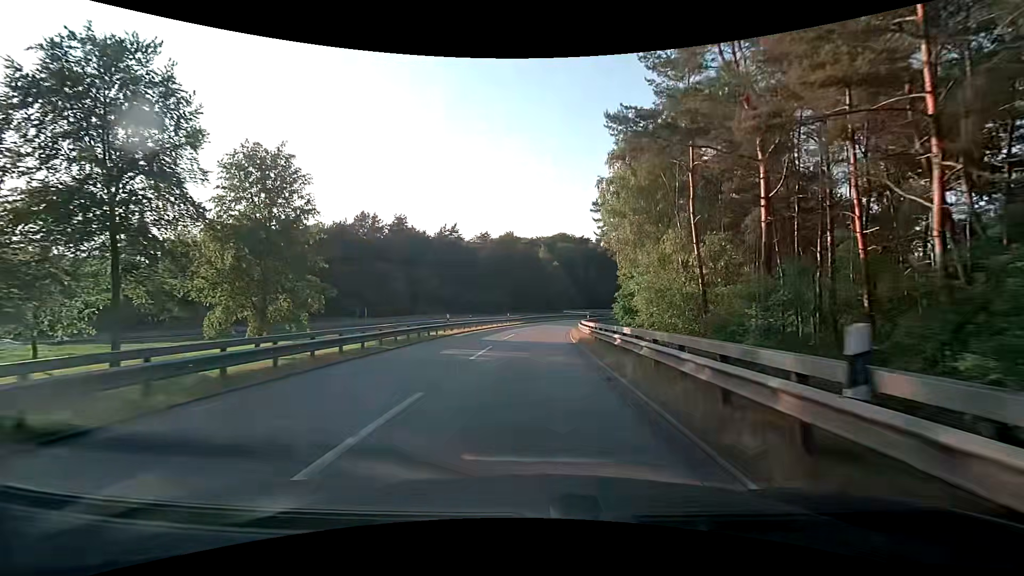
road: motorway_link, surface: asphalt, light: Day
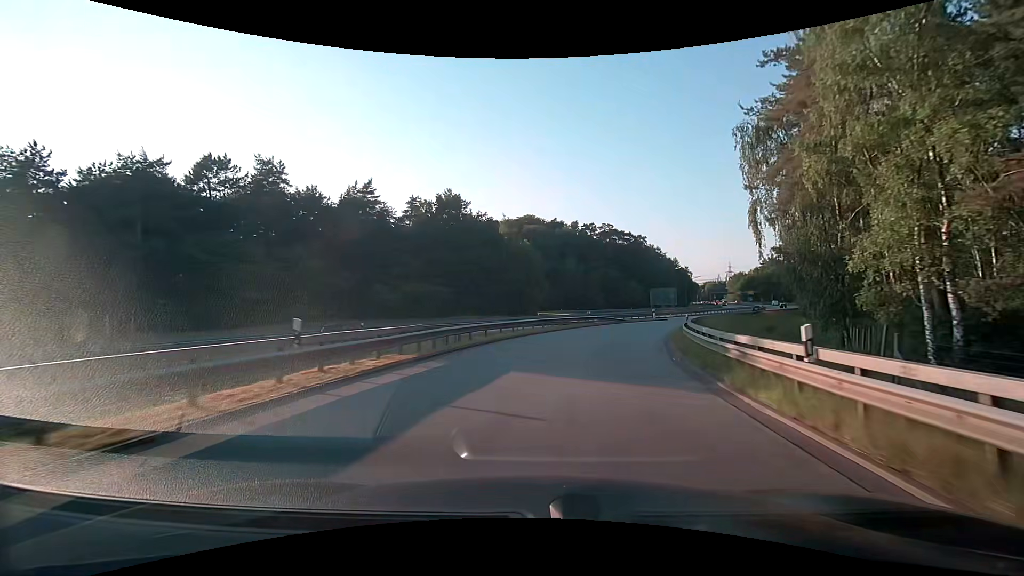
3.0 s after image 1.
(+0.8, +44.7) m; +3°
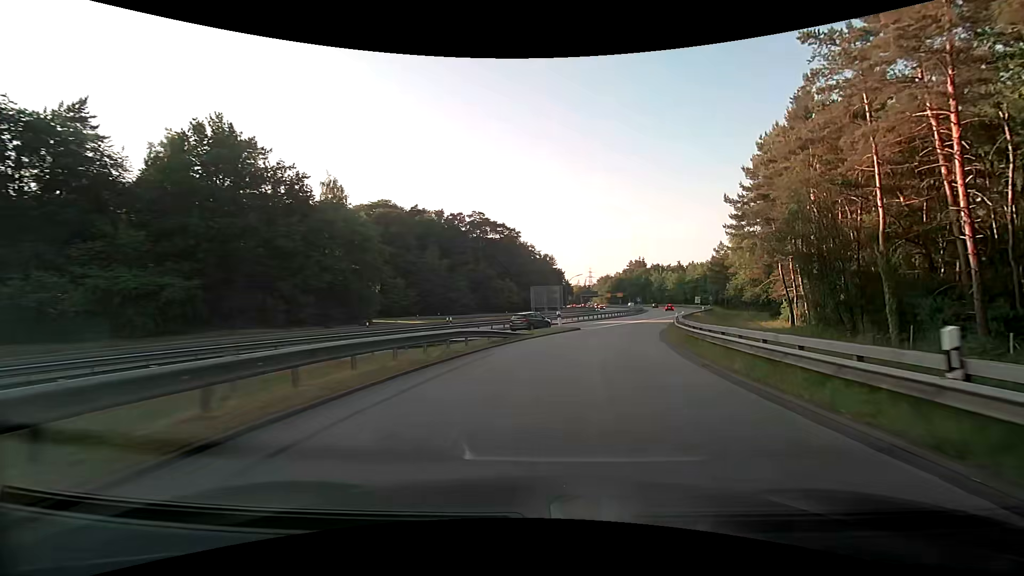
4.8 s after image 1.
(+3.5, +27.4) m; +15°
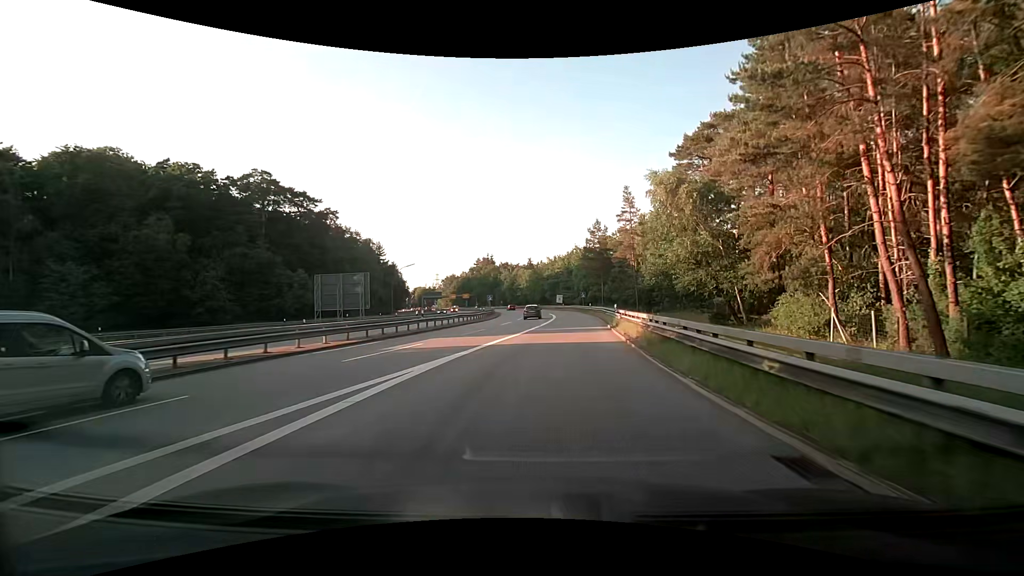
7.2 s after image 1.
(+5.7, +33.8) m; +17°
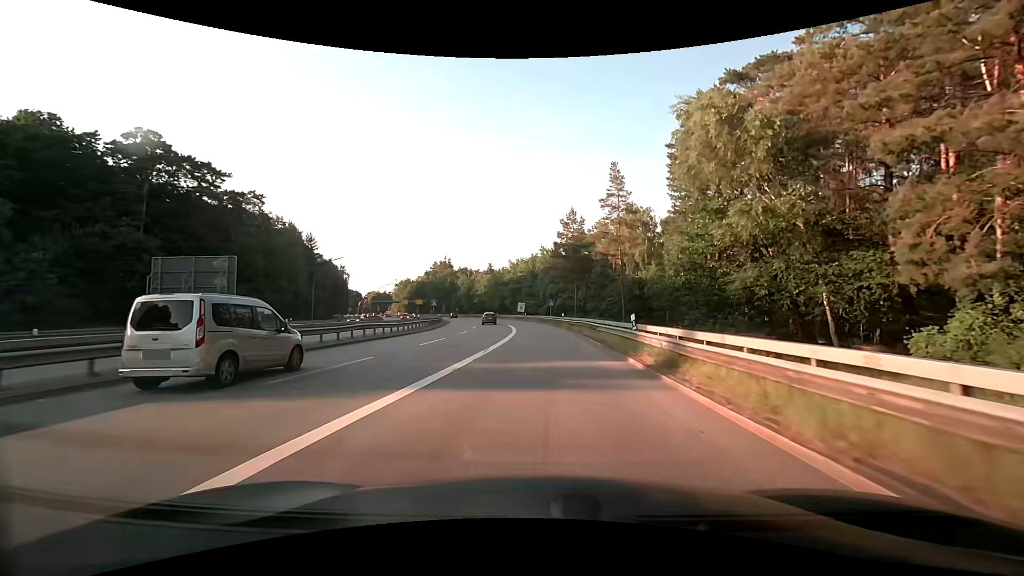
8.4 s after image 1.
(+0.5, +16.6) m; +4°
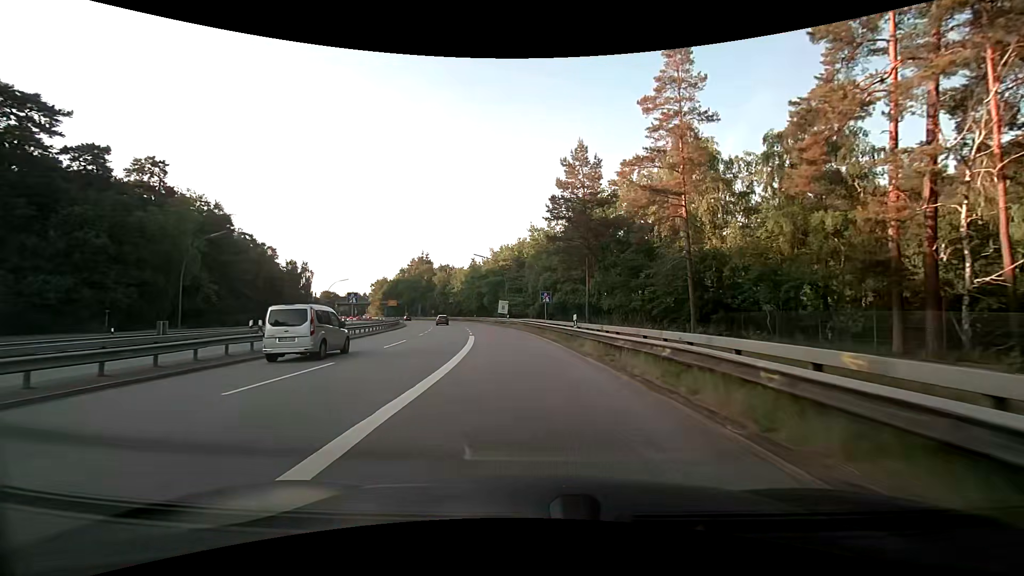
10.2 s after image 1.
(+0.7, +24.9) m; +1°
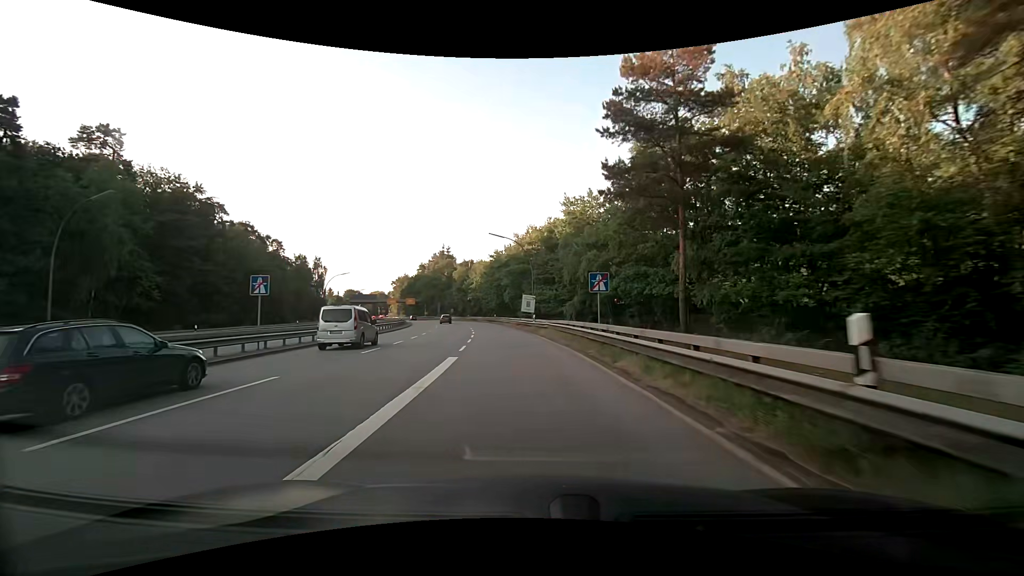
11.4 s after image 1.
(-0.5, +17.1) m; -4°
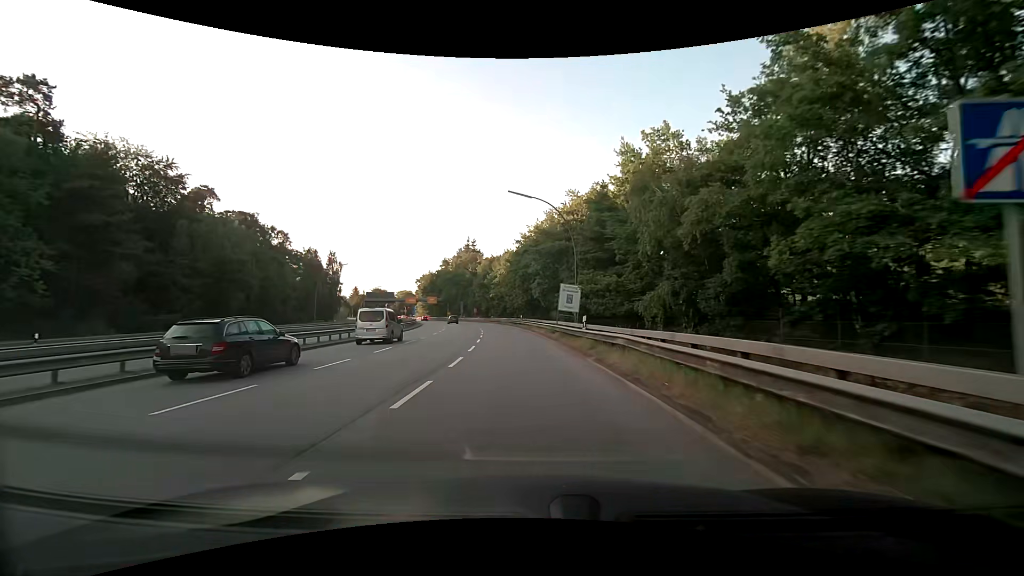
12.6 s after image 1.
(-0.4, +17.5) m; -3°
(0, +10) (-1, +20) (-1, +30) (-2, +40) (-3, +50) (-4, +60) (-6, +70) (-8, +79) (-10, +89) (-12, +99) m
